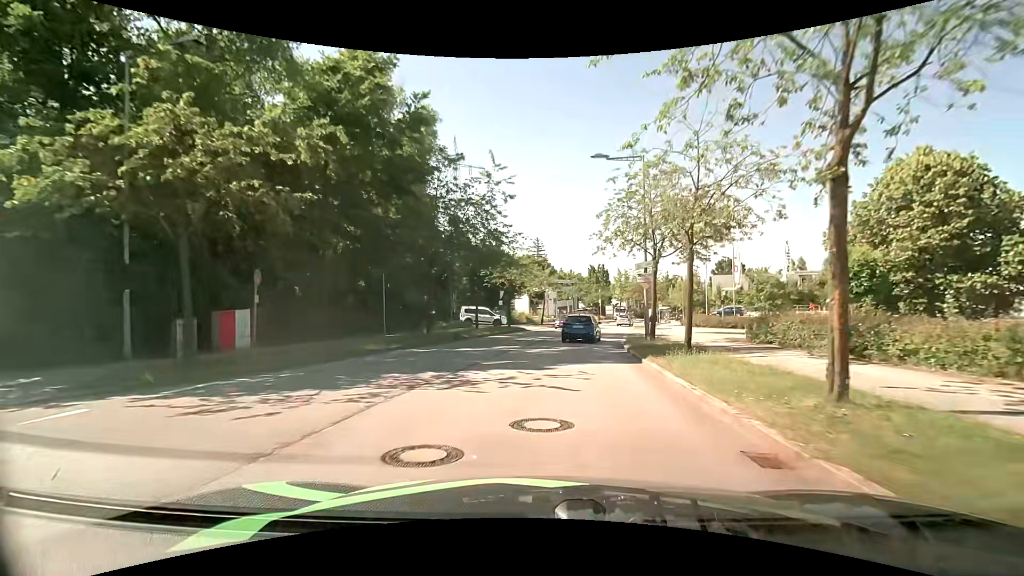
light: Day
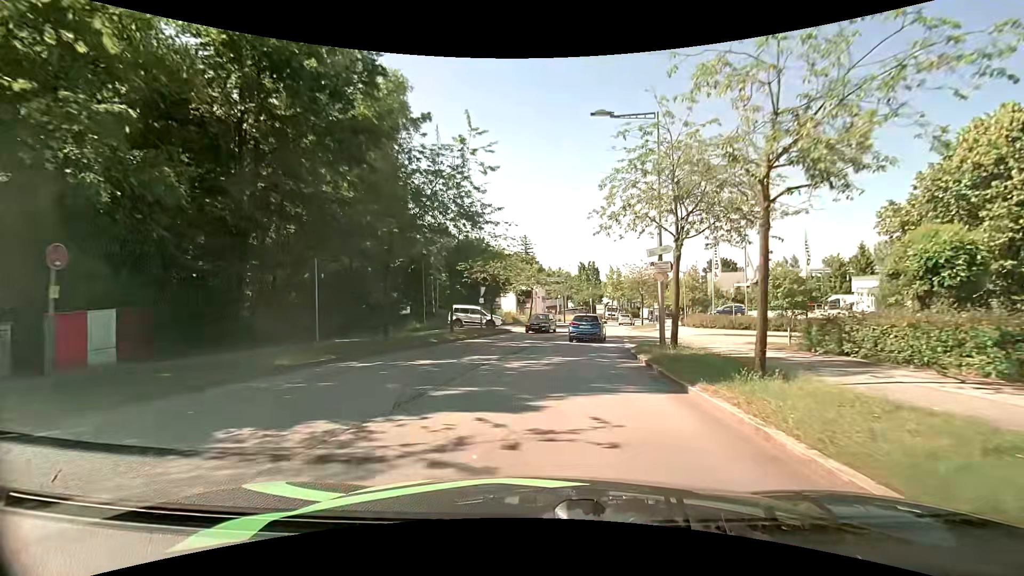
(+0.1, +5.3) m; +2°
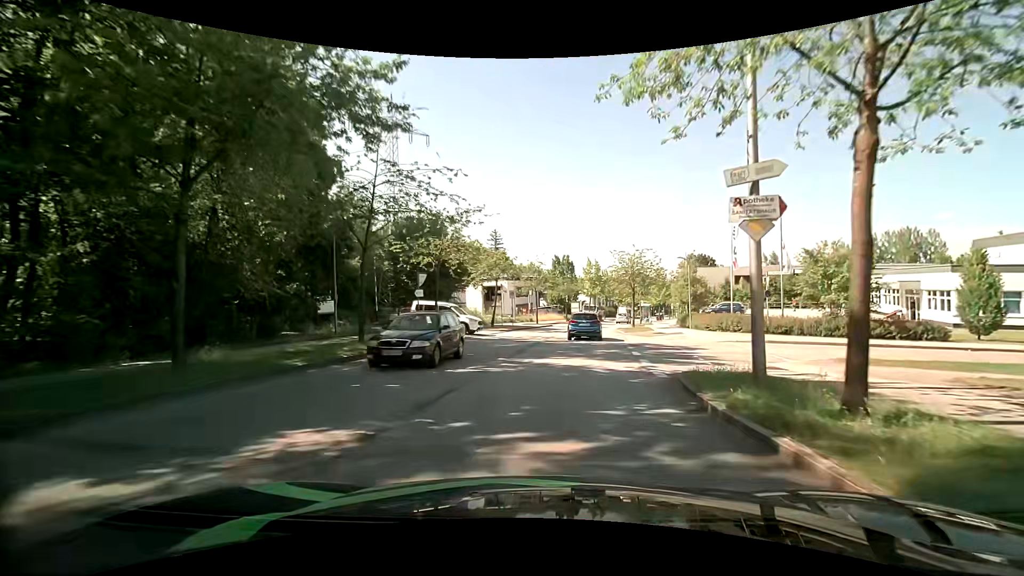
(+0.3, +10.5) m; +3°
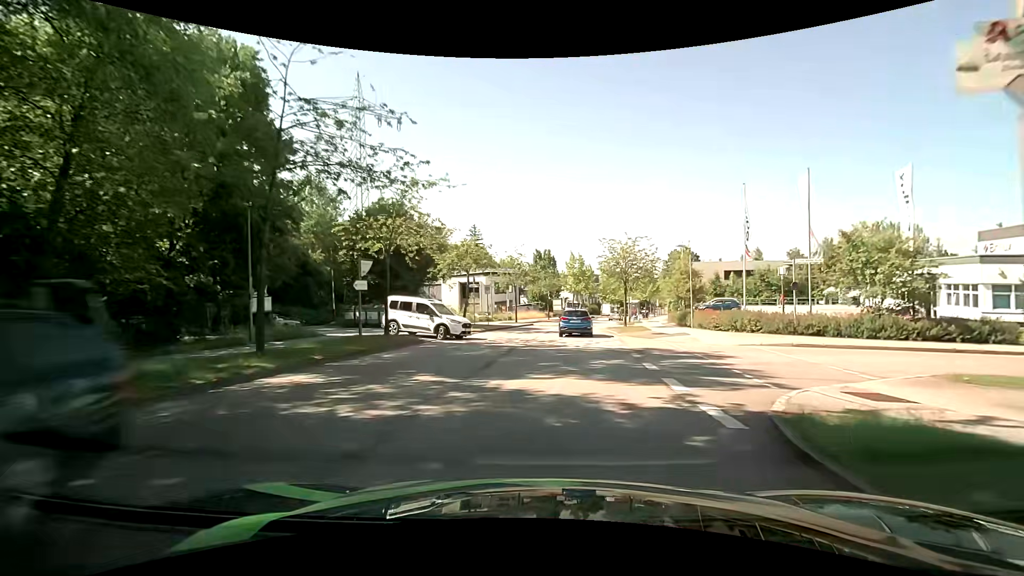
(+0.1, +5.3) m; +1°
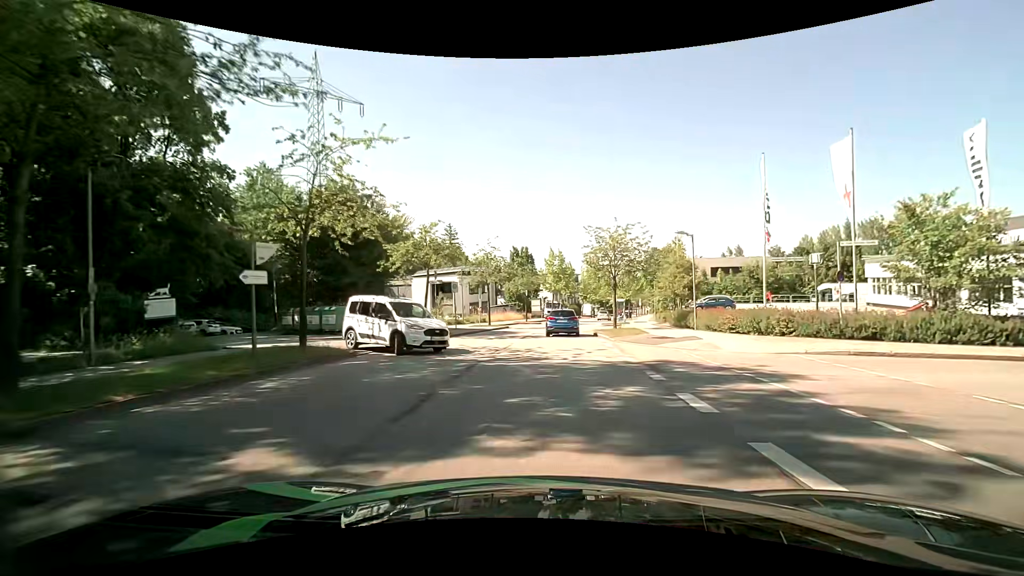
(+0.2, +5.4) m; +3°
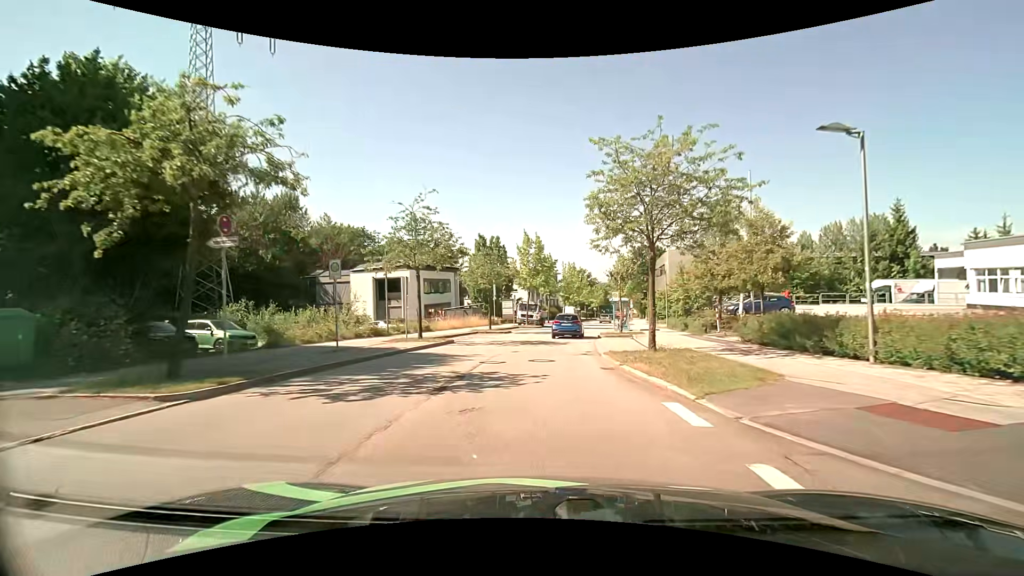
(+0.4, +16.0) m; +2°
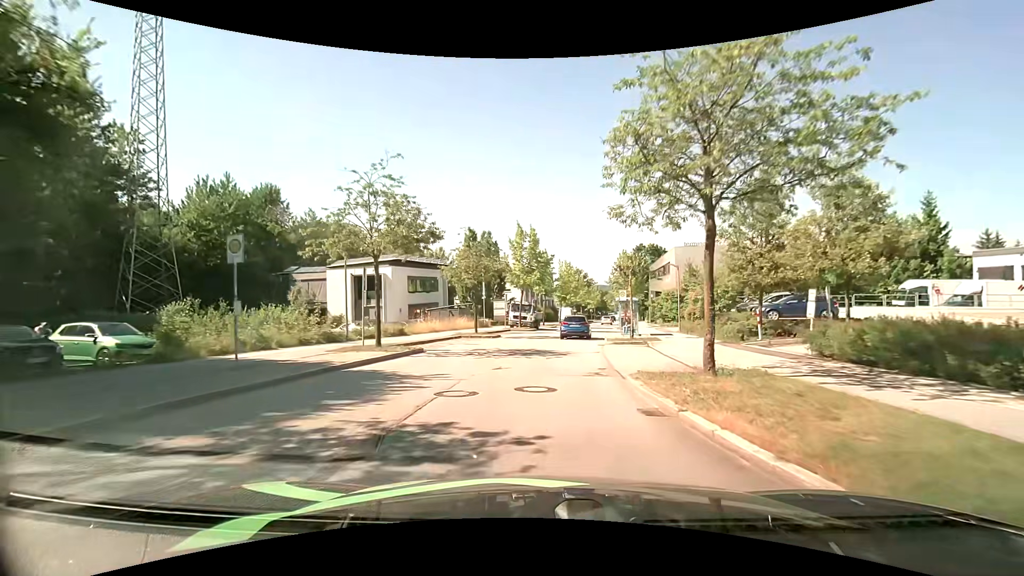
(0.0, +5.4) m; 0°
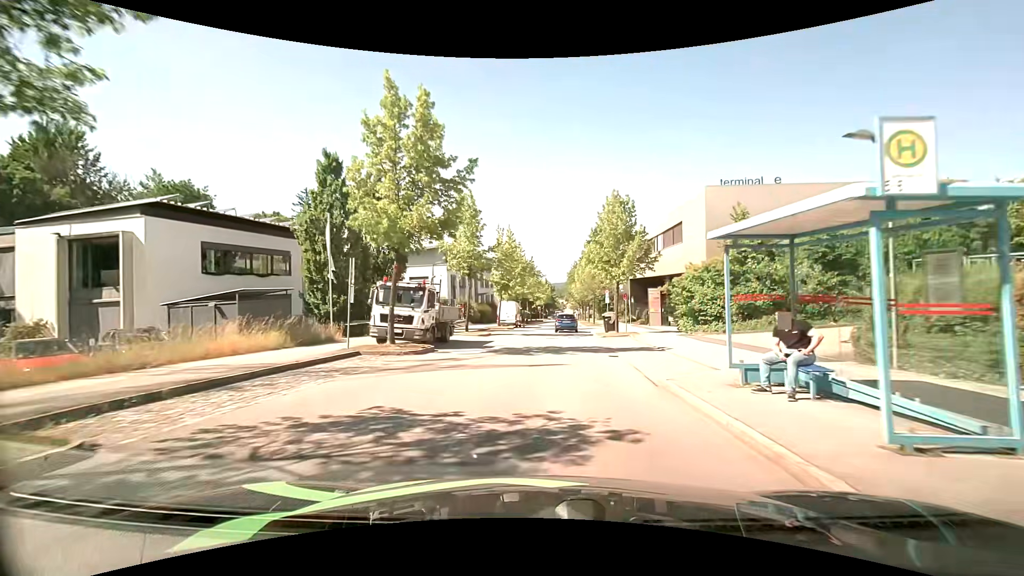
(+1.6, +27.4) m; +7°
(0, +10) (0, +20) (+1, +30) (+1, +40) (+2, +50) (+2, +60) (+3, +70) (+3, +80) (+4, +90) (+4, +100) m
